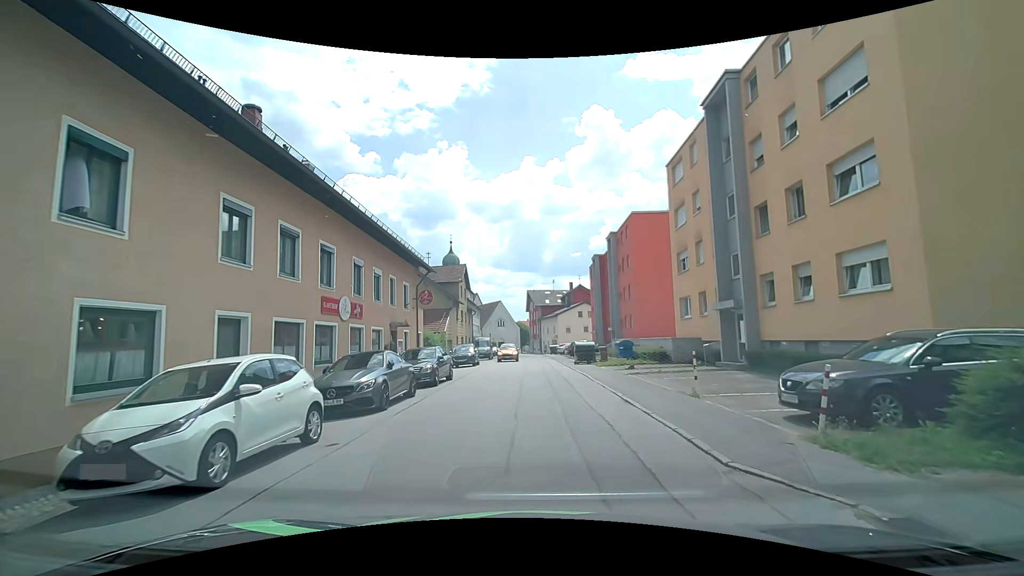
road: residential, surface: asphalt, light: Day
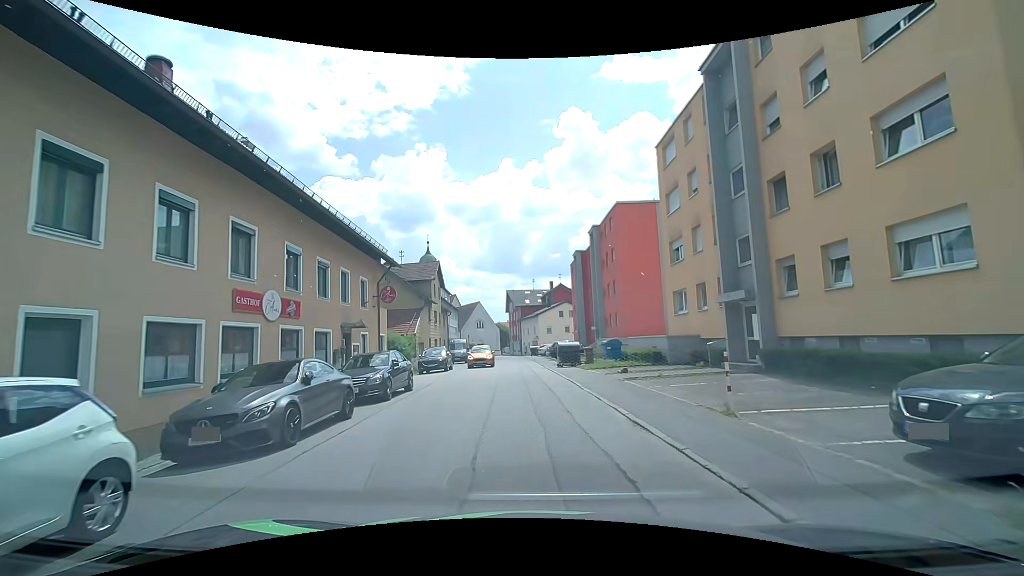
(+0.1, +3.4) m; +4°
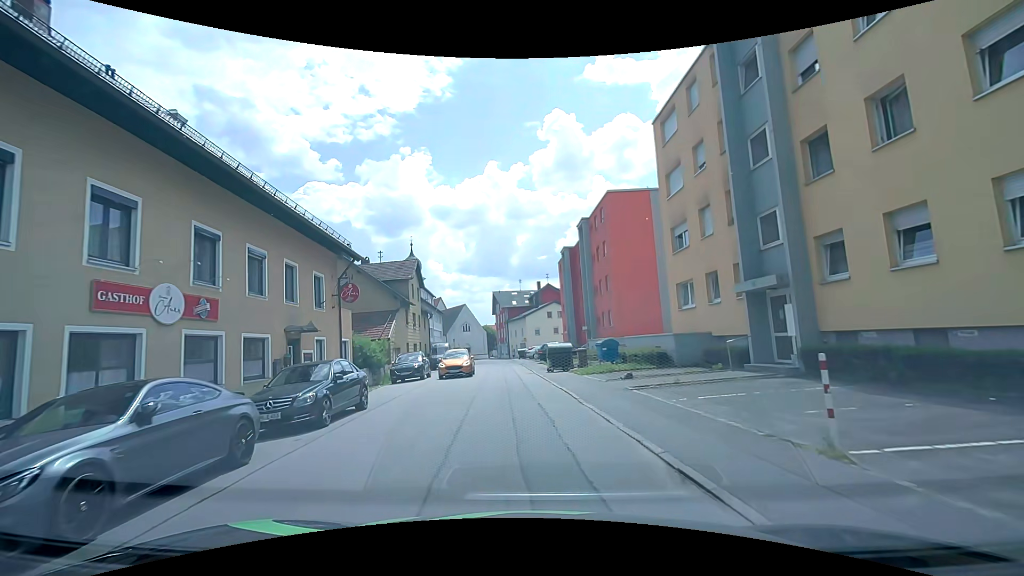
(0.0, +3.5) m; +2°
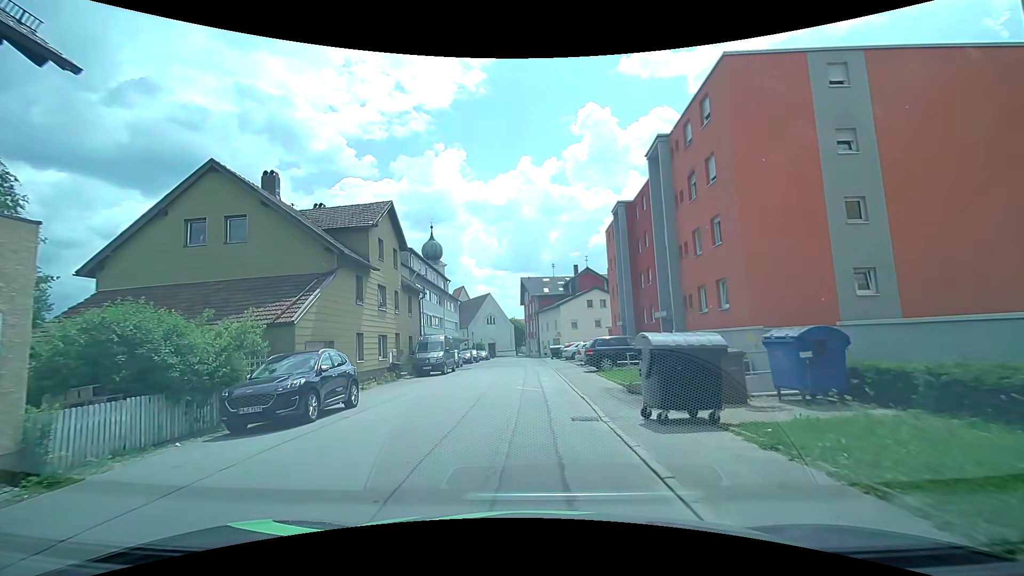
(-0.8, +17.5) m; -4°
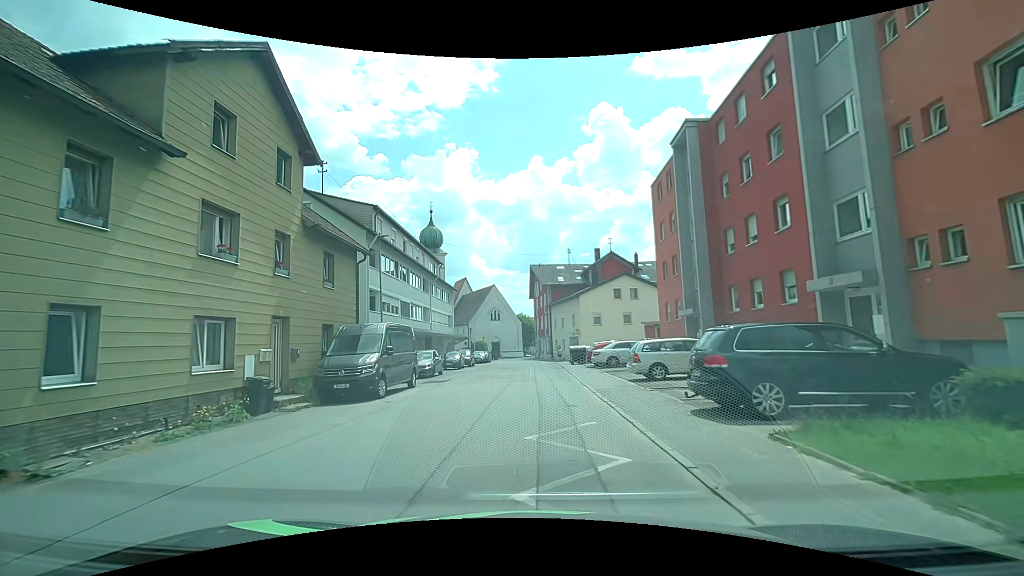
(-0.4, +15.3) m; -1°
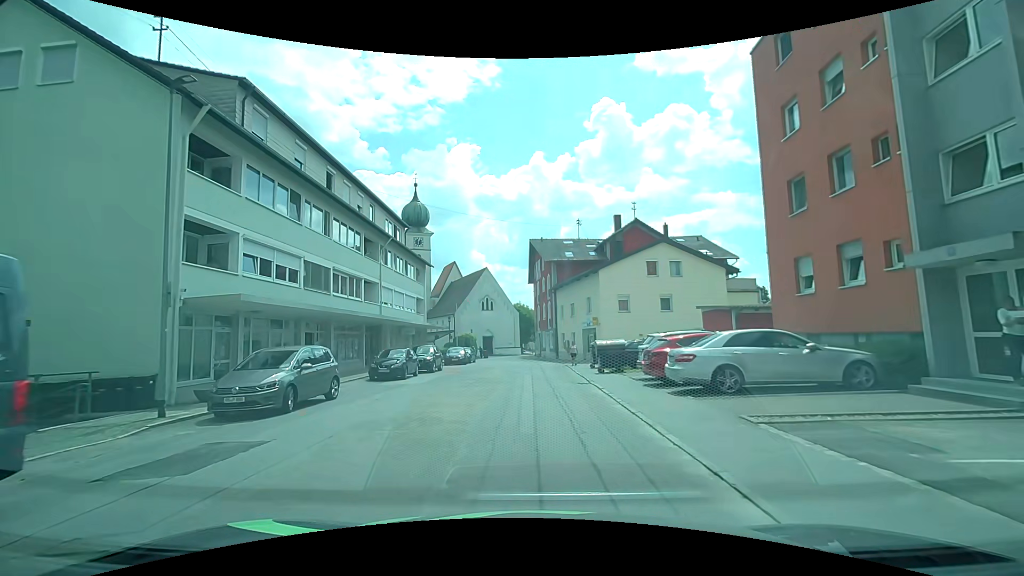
(-0.1, +17.0) m; 0°
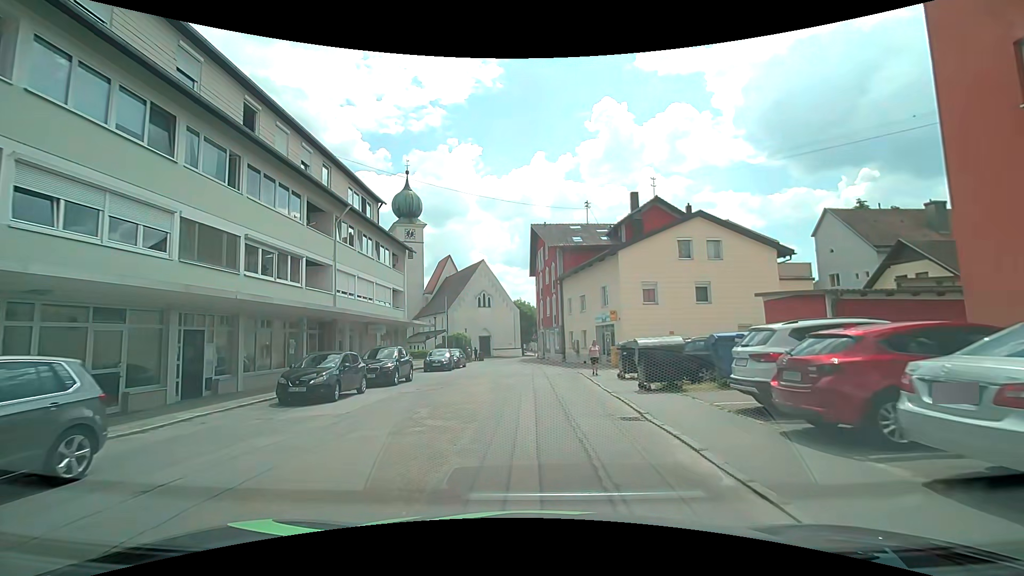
(0.0, +8.3) m; +1°
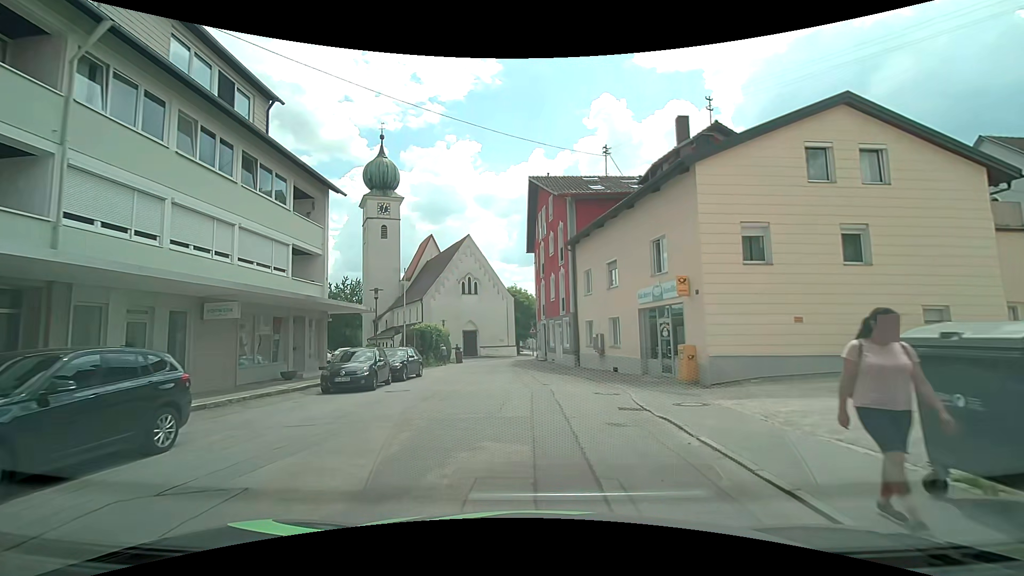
(-0.2, +15.4) m; 0°
